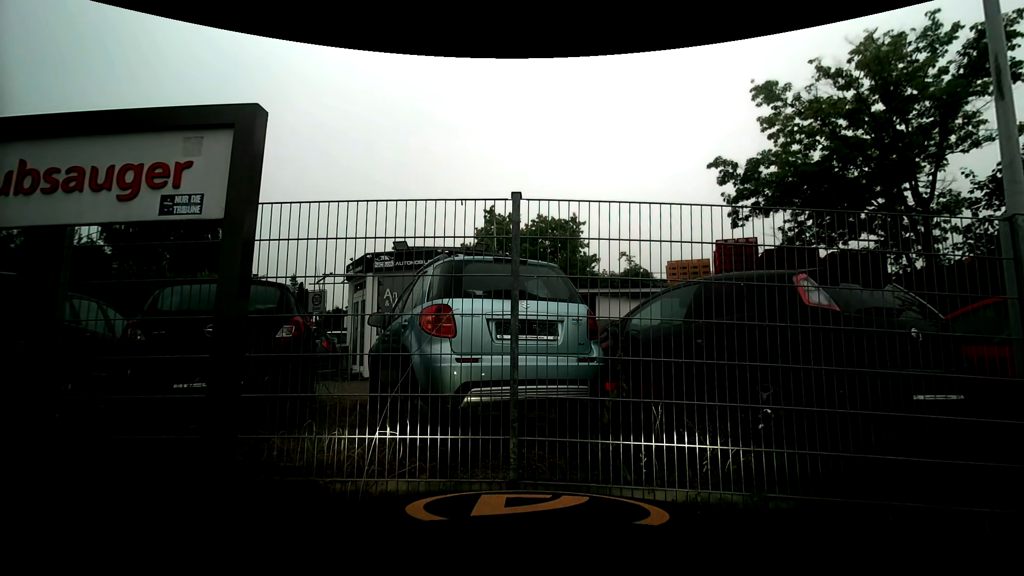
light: Day
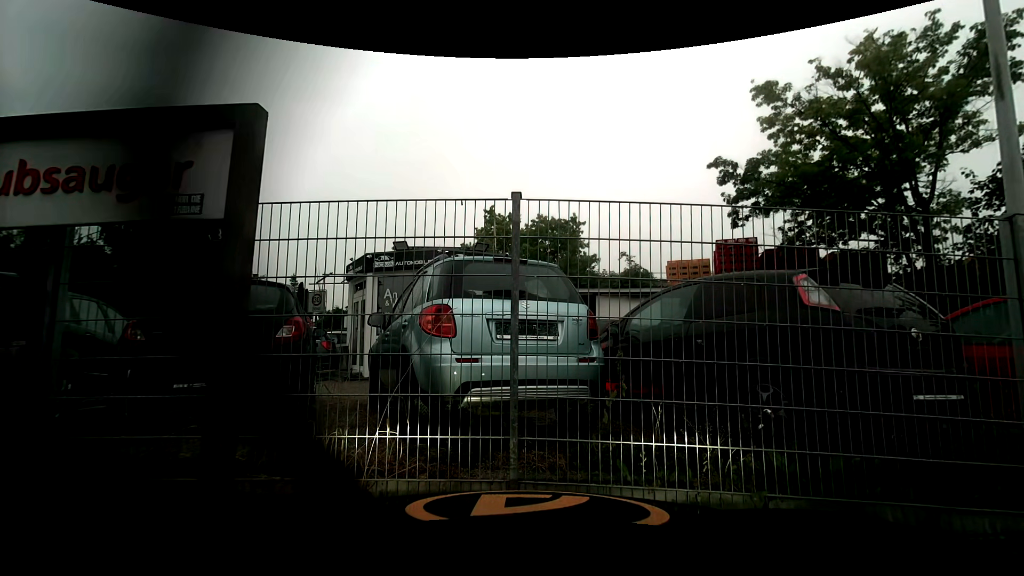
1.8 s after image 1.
(0.0, 0.0) m; 0°
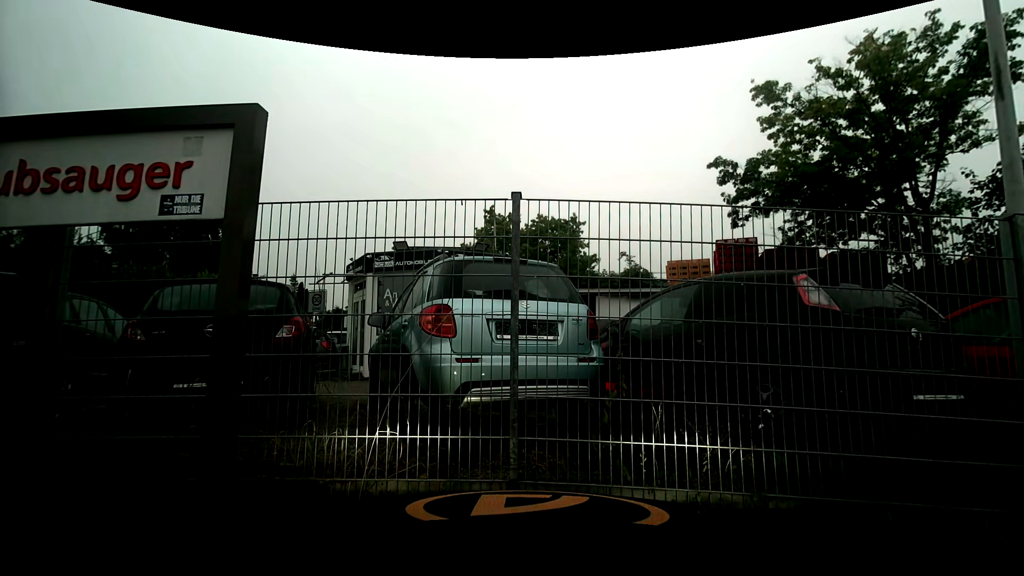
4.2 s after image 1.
(0.0, 0.0) m; 0°
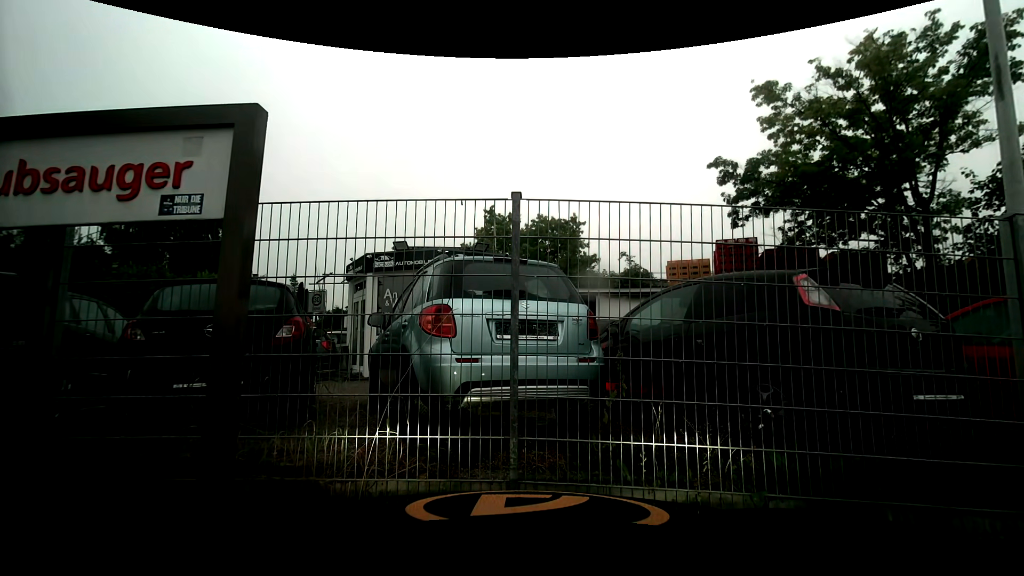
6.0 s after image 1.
(0.0, 0.0) m; 0°
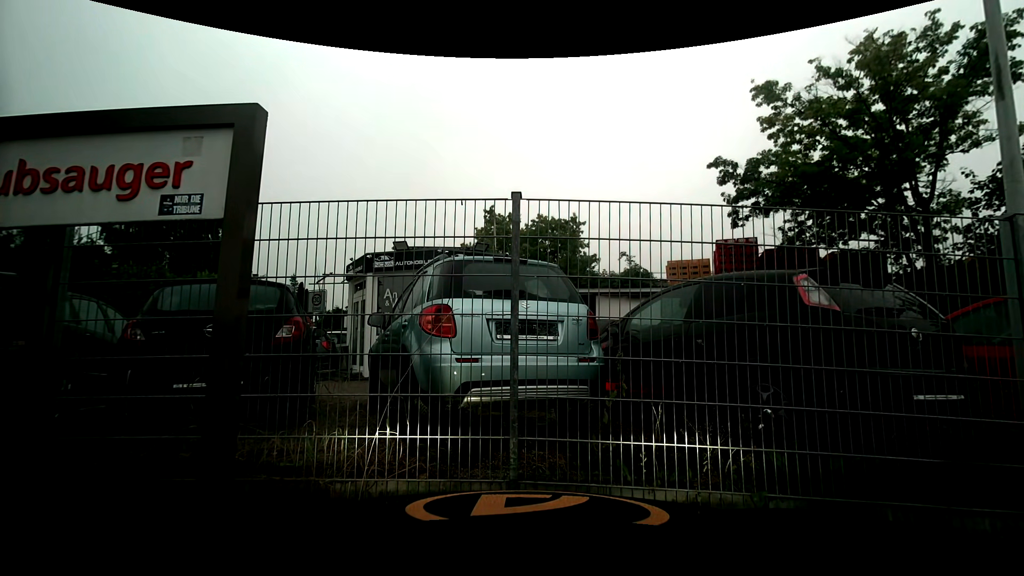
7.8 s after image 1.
(0.0, 0.0) m; 0°
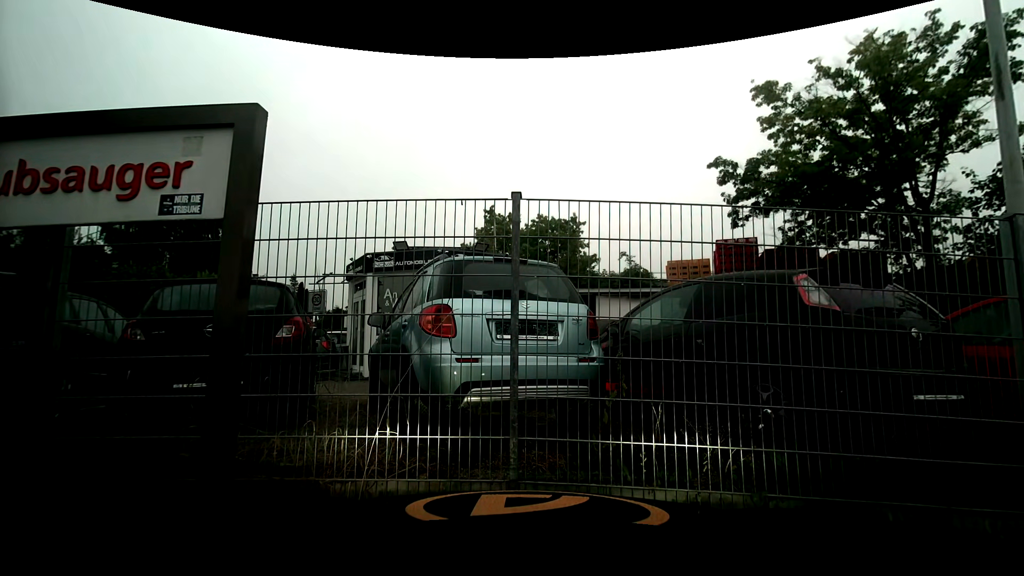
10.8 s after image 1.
(0.0, 0.0) m; 0°
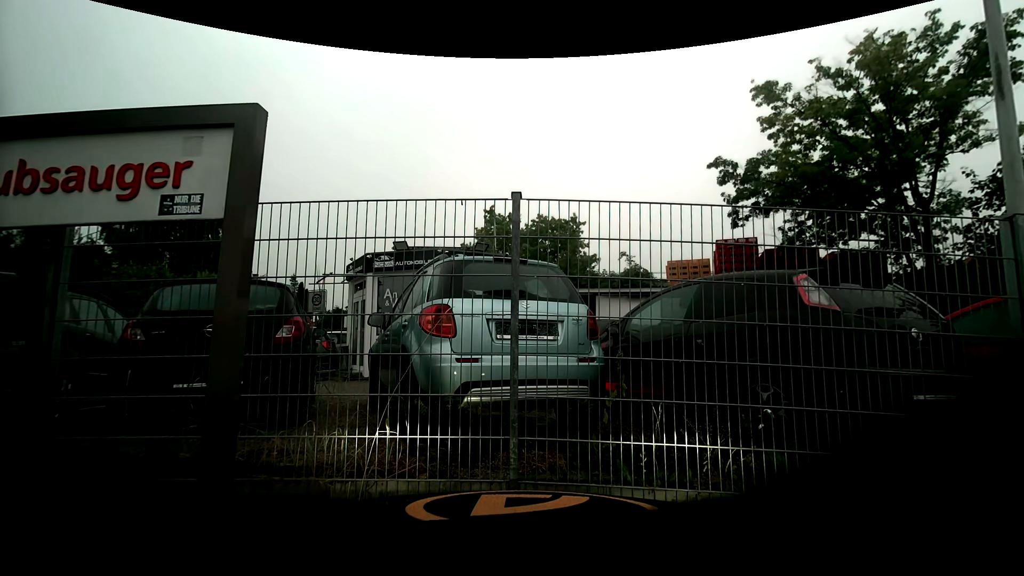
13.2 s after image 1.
(0.0, 0.0) m; 0°
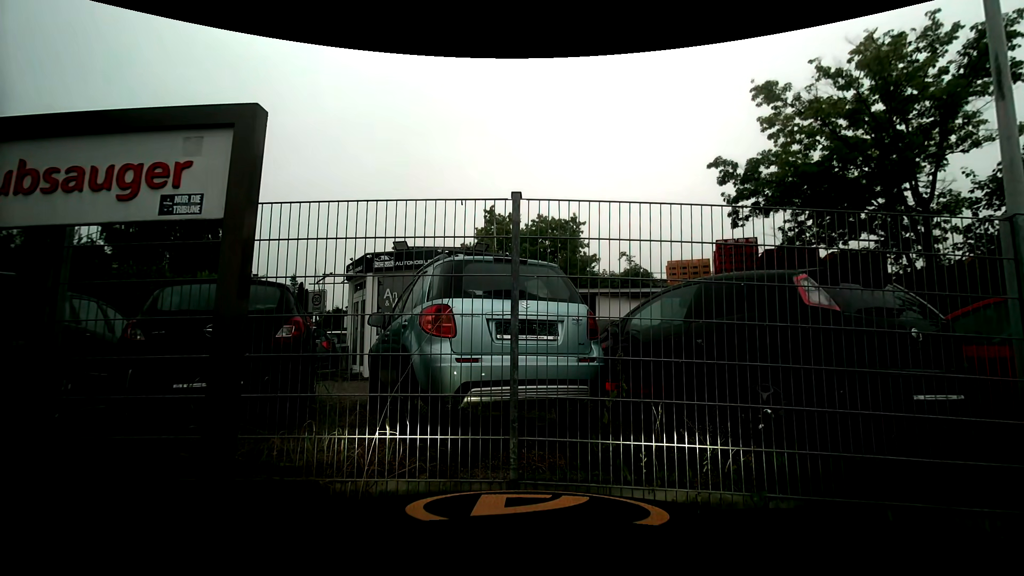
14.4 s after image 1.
(0.0, 0.0) m; 0°
